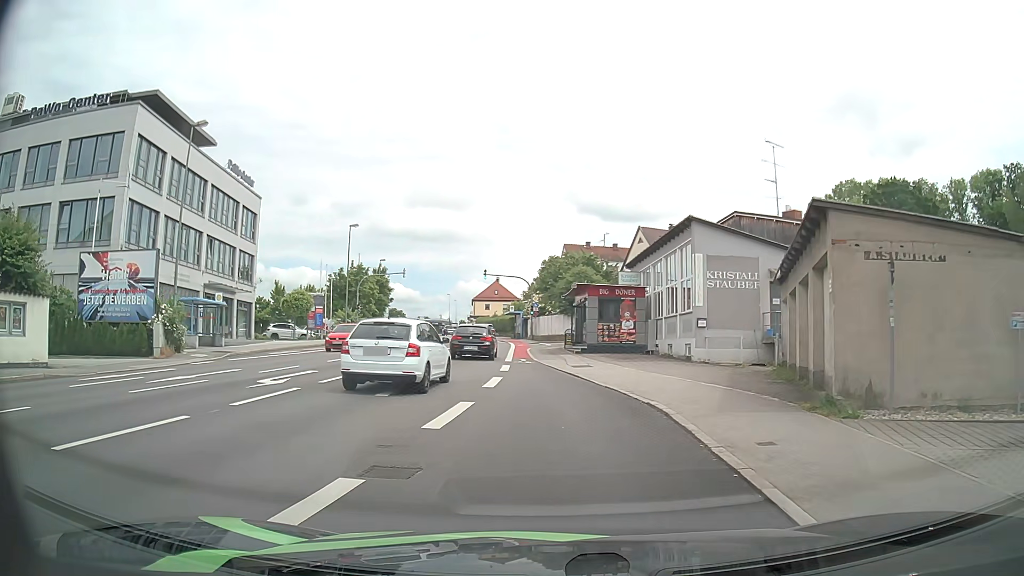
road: tertiary_link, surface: asphalt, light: Day
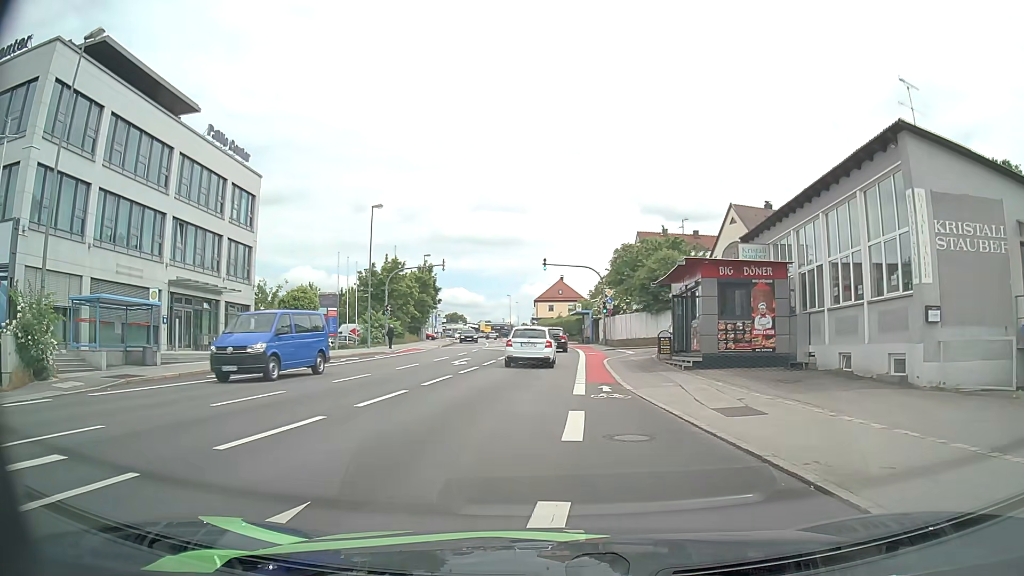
(-0.7, +12.8) m; -5°
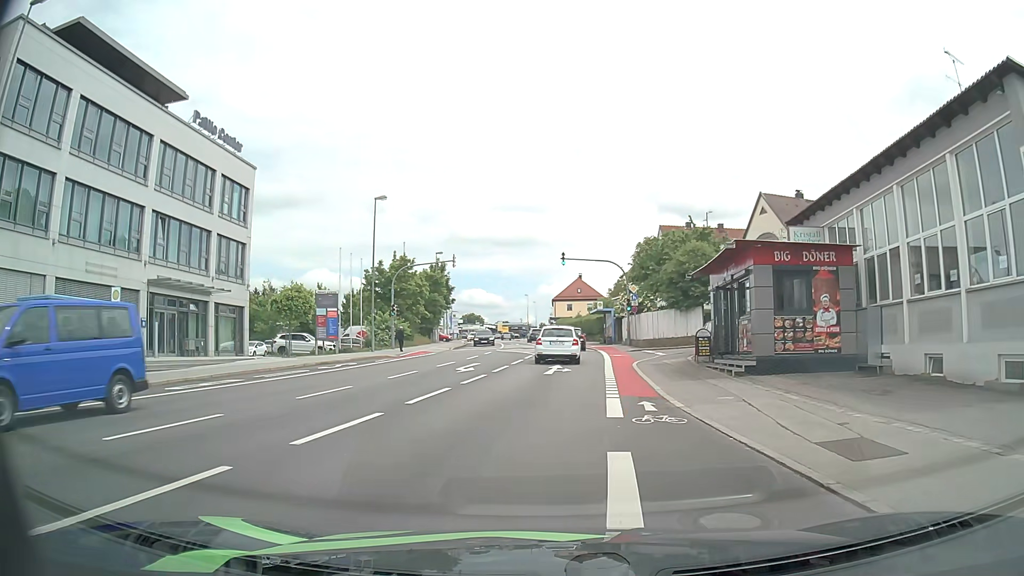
(-0.1, +3.9) m; -2°
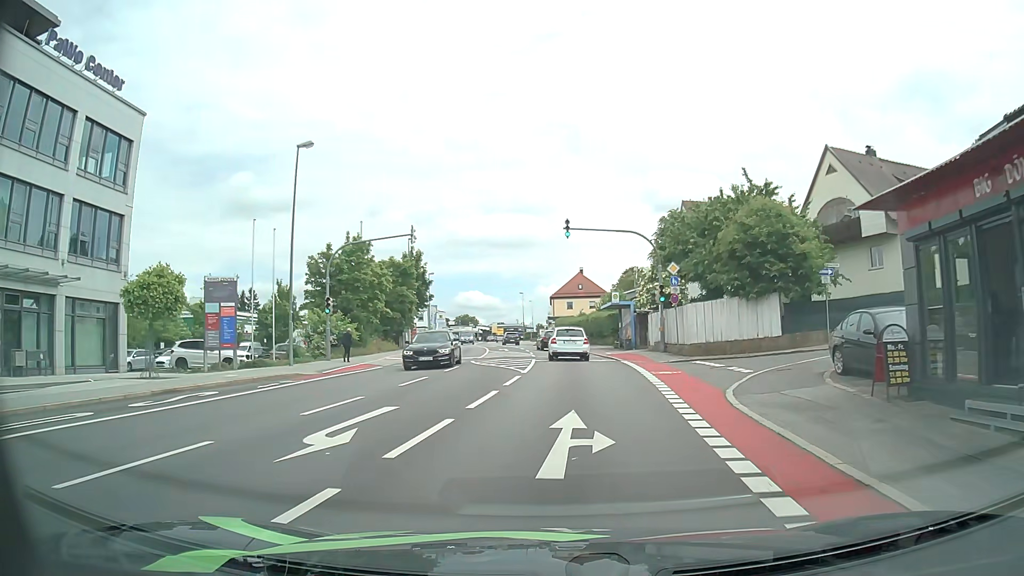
(-0.1, +14.4) m; 0°
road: tertiary
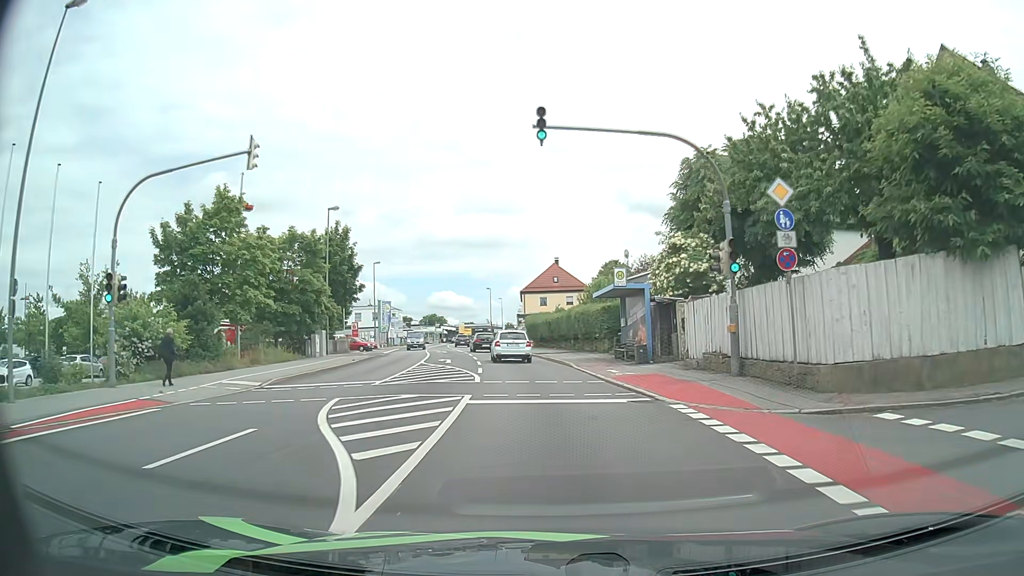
(+0.5, +16.7) m; +2°
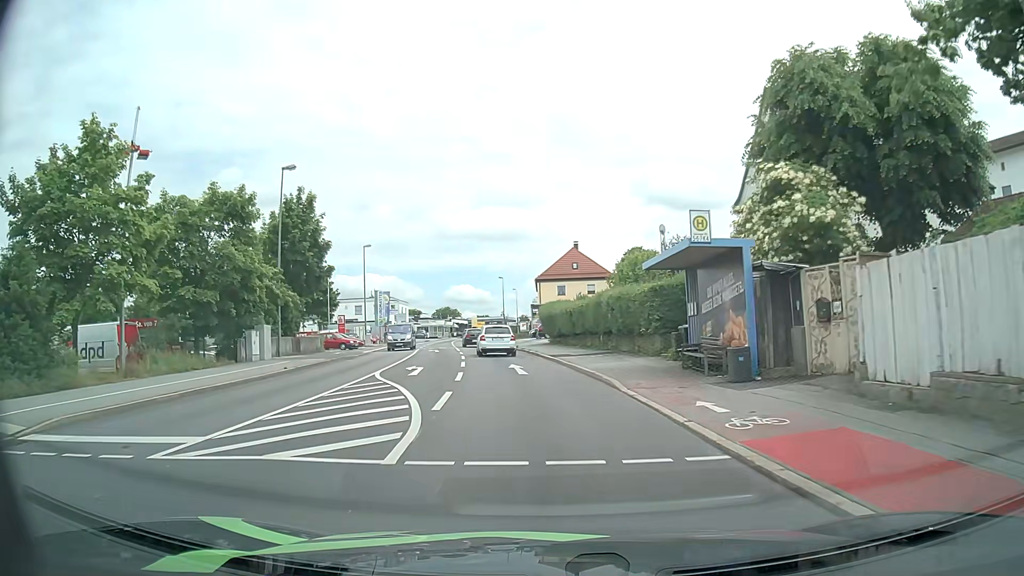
(-0.1, +11.4) m; -2°
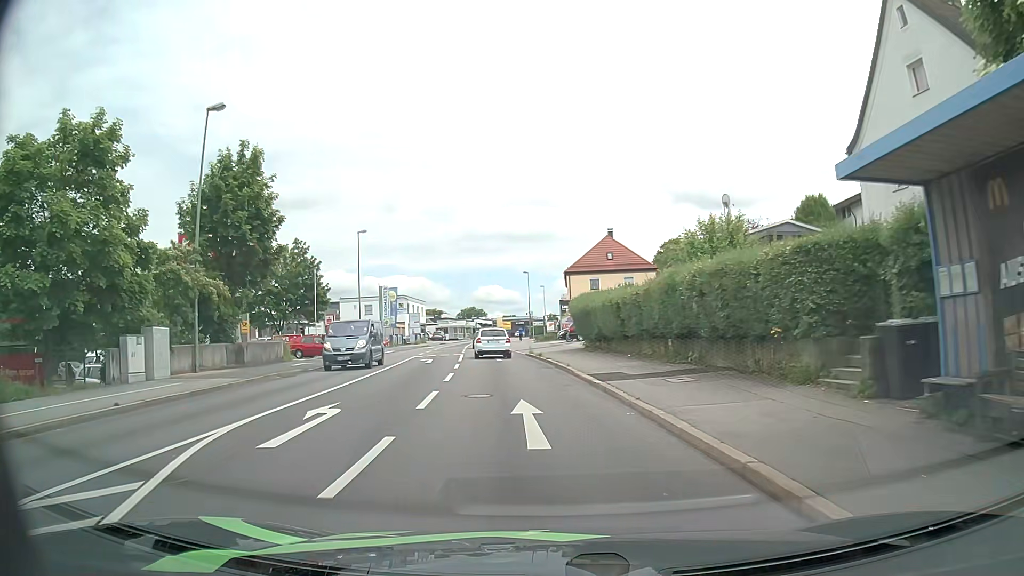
(-0.2, +11.8) m; -2°
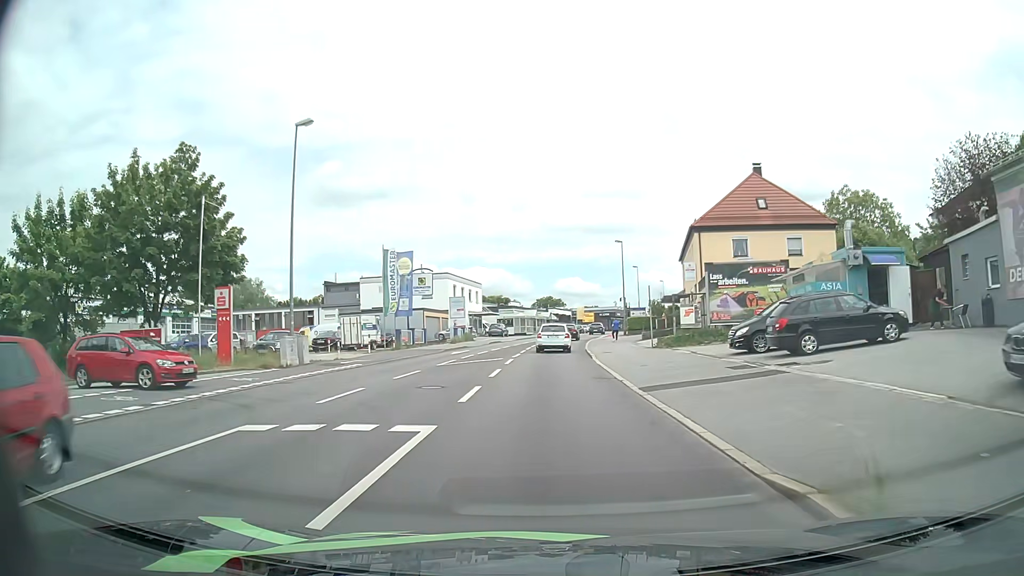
(-2.2, +30.5) m; -7°
(0, +10) (0, +20) (0, +30) (0, +40) (+1, +50) (+2, +60) (+3, +70) (+4, +80) (+6, +90) (+8, +99) m
